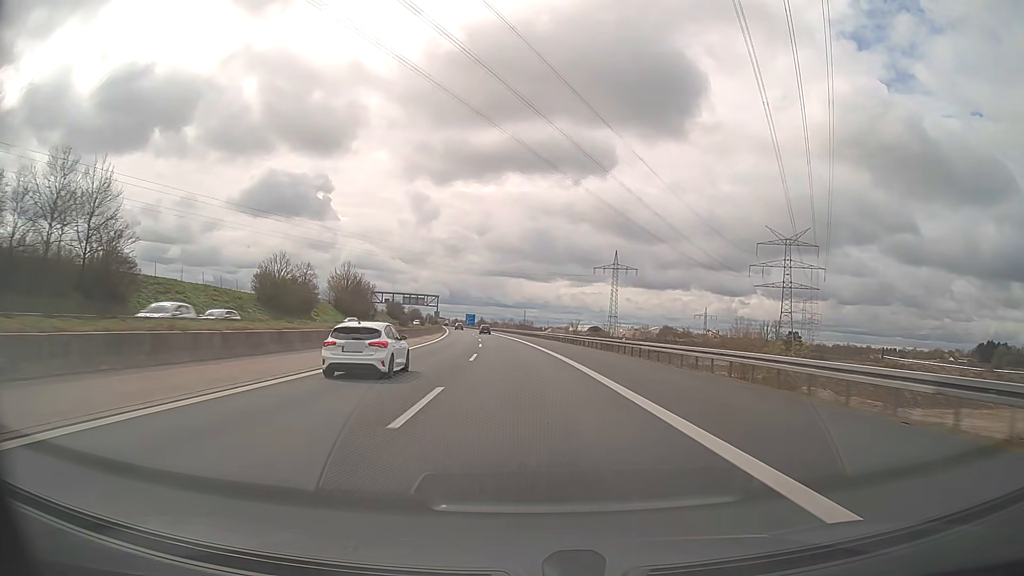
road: motorway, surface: asphalt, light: Day
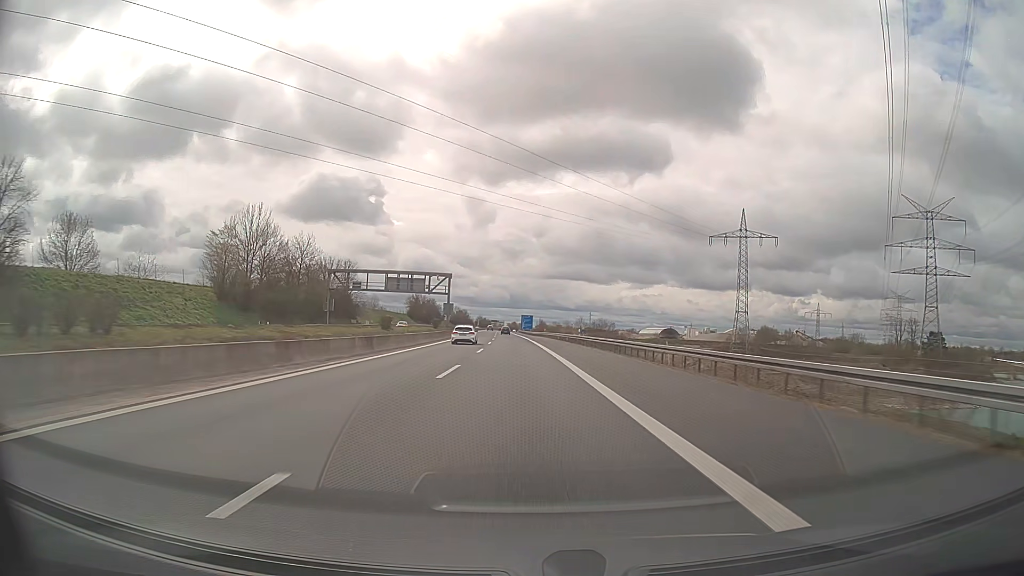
(-3.7, +81.4) m; -5°
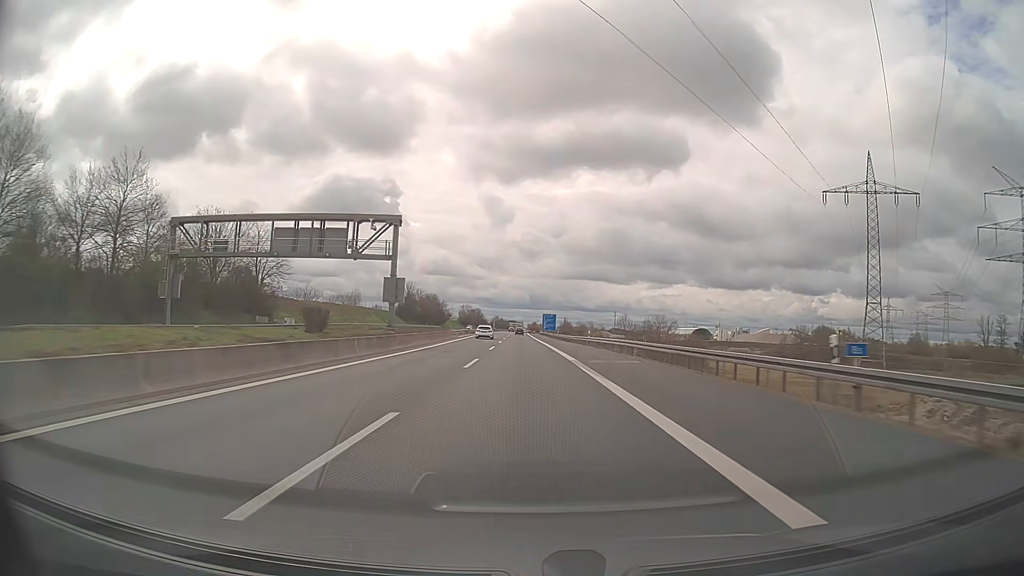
(-1.0, +49.7) m; -2°
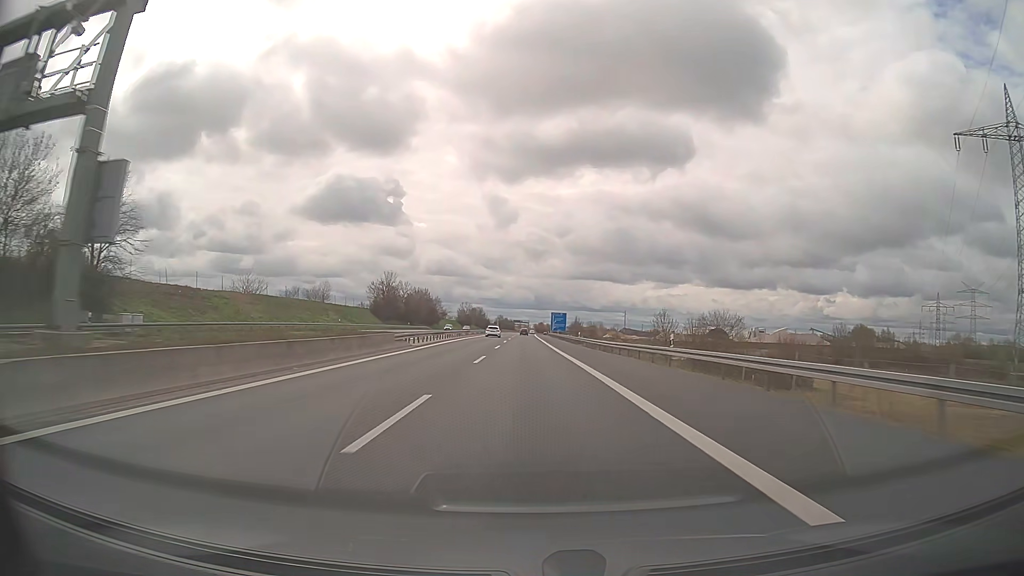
(-0.2, +33.3) m; -1°
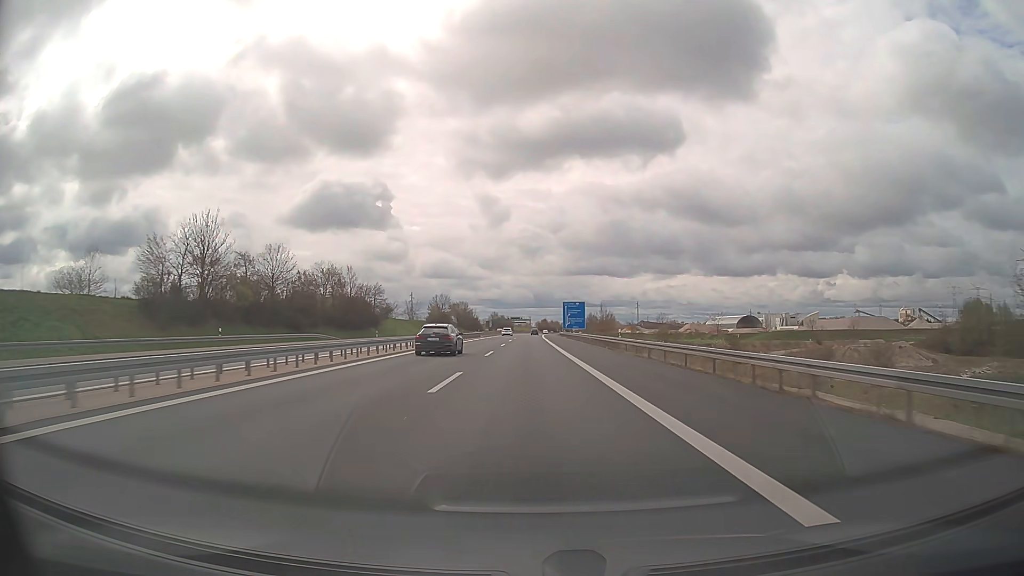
(+0.1, +83.6) m; 0°
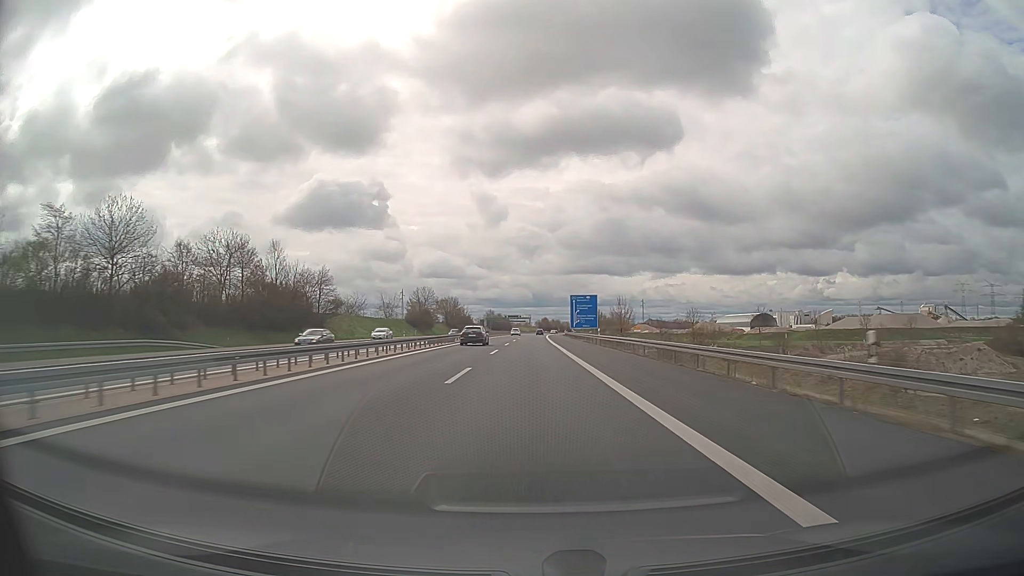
(0.0, +33.5) m; 0°
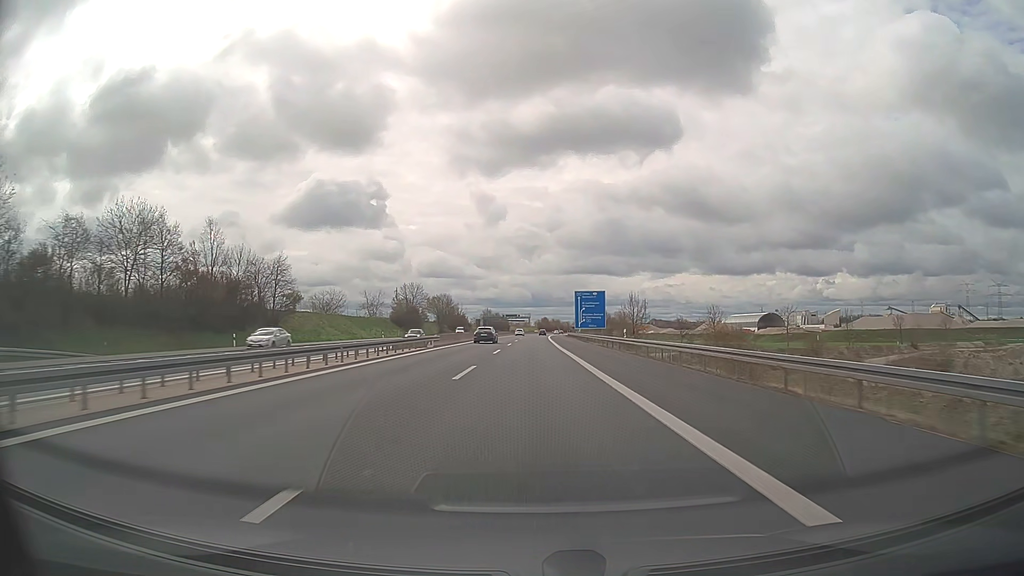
(0.0, +16.8) m; 0°
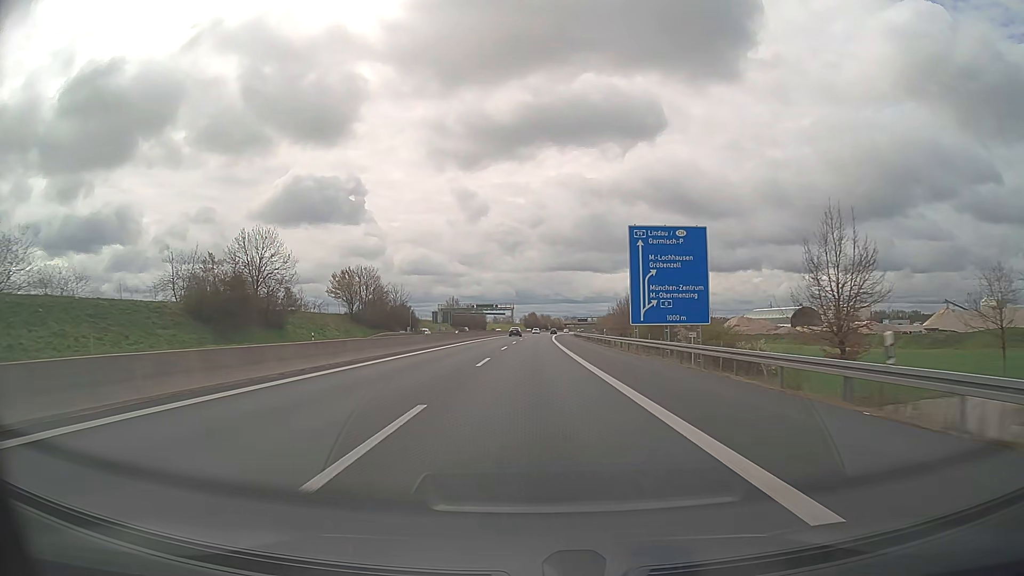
(+0.7, +83.9) m; +1°
(0, +10) (0, +20) (0, +30) (0, +40) (0, +50) (+1, +60) (+1, +70) (+1, +80) (+1, +90) (+2, +100) m
